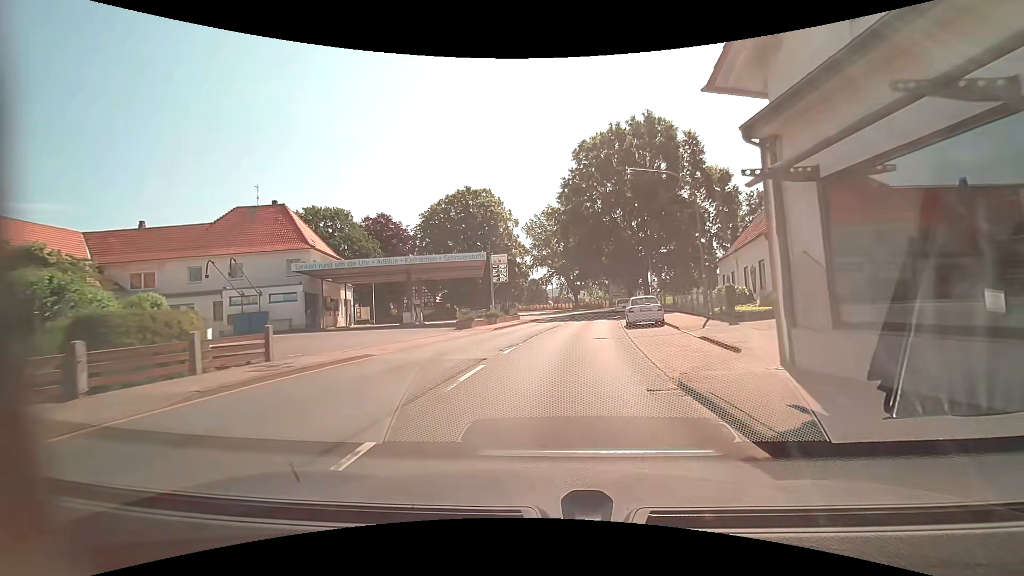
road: primary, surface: asphalt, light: Day
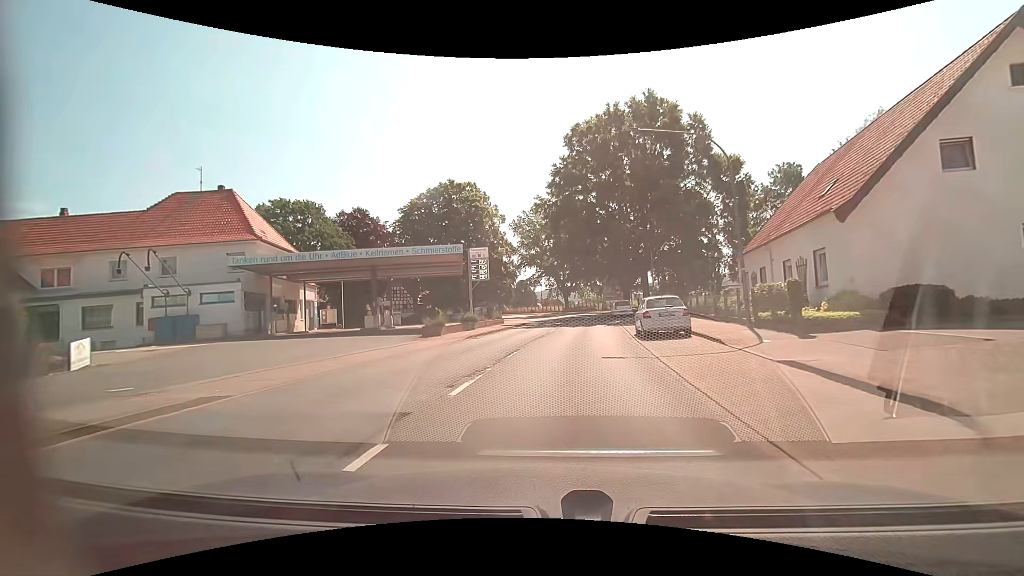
(+0.1, +6.2) m; +1°
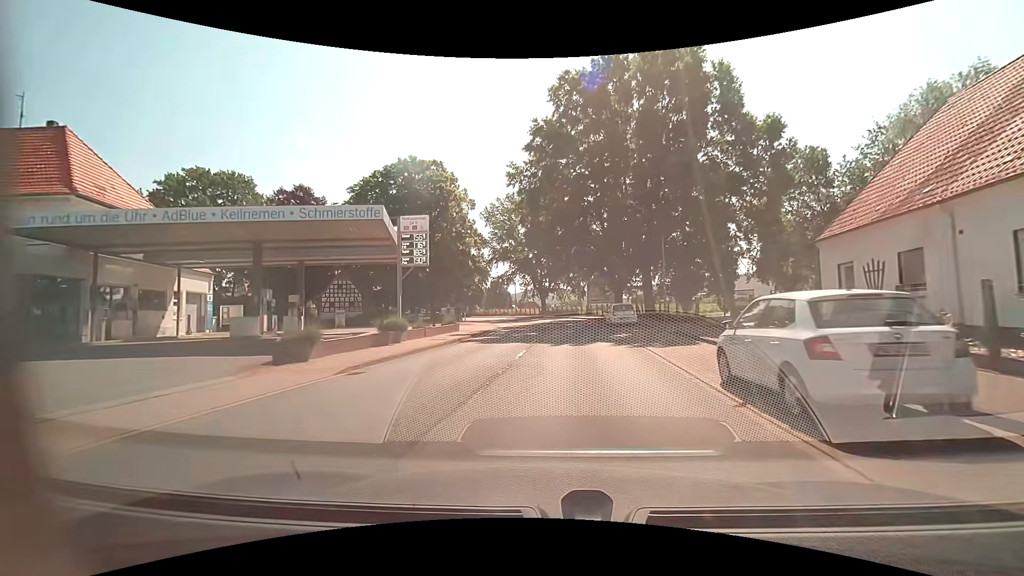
(+0.4, +12.4) m; +3°
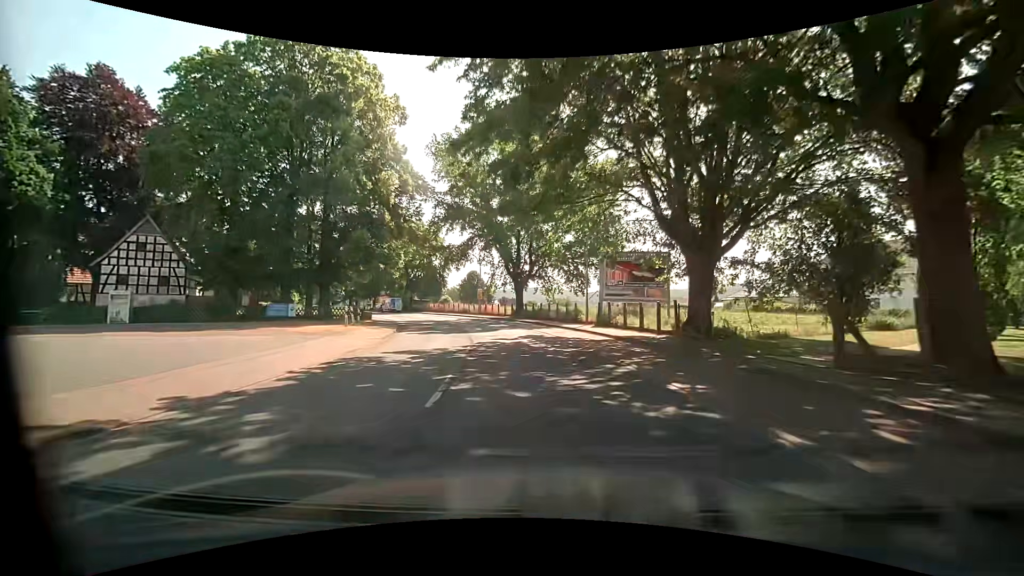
(+1.1, +30.9) m; +2°
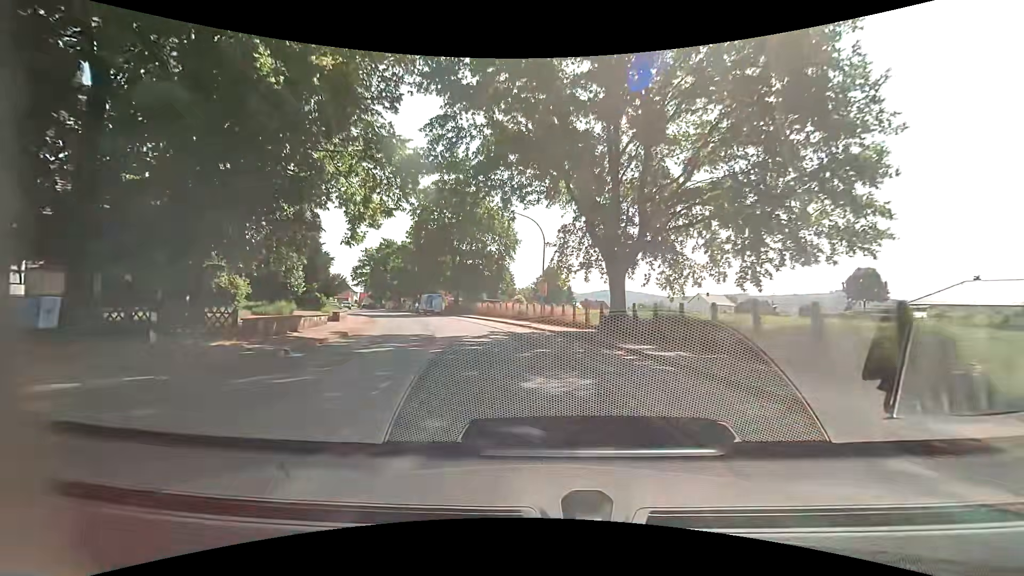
(-1.6, +25.3) m; -9°
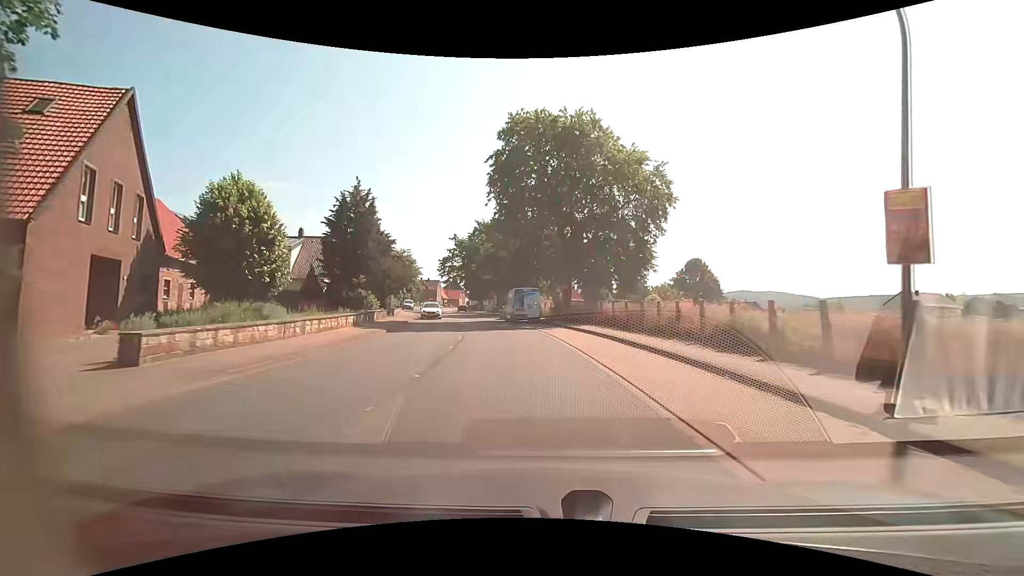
(-3.2, +25.5) m; -14°
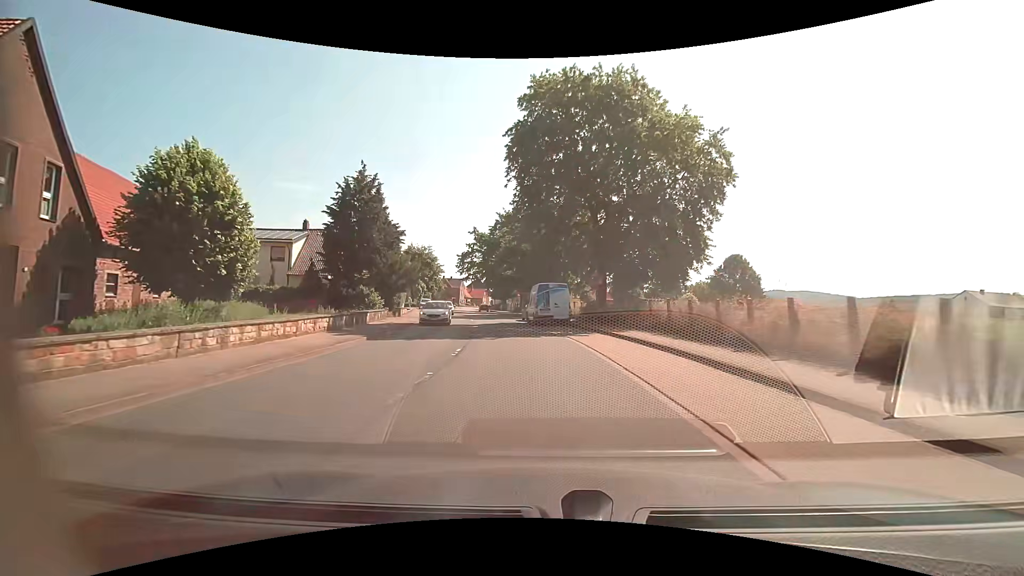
(-0.1, +6.2) m; -3°
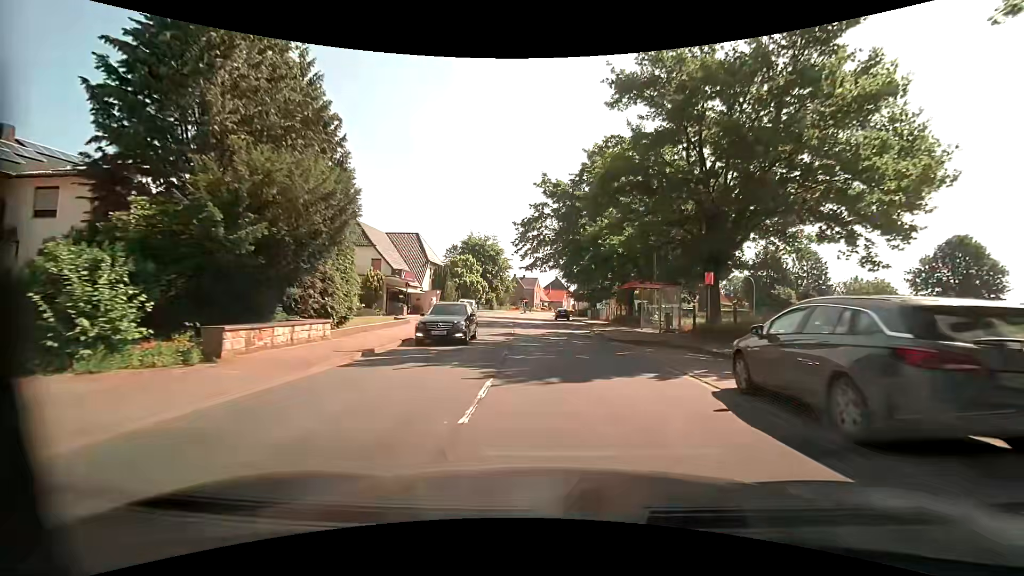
(-3.3, +31.1) m; -10°
(0, +10) (0, +20) (0, +30) (-1, +40) (-1, +50) (-1, +60) (-1, +70) (-1, +80) (0, +90) (+1, +100) m
